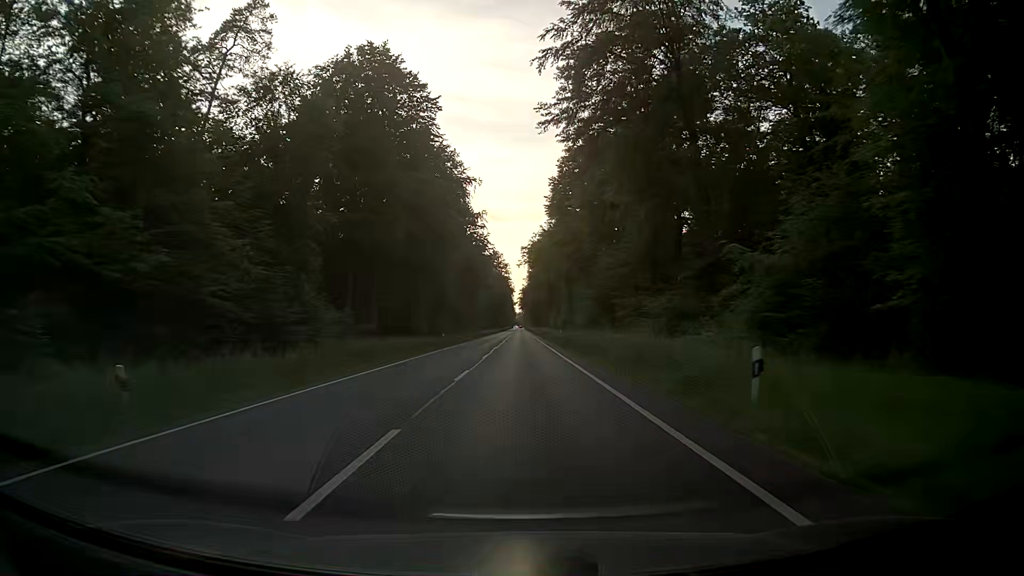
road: primary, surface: asphalt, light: Day
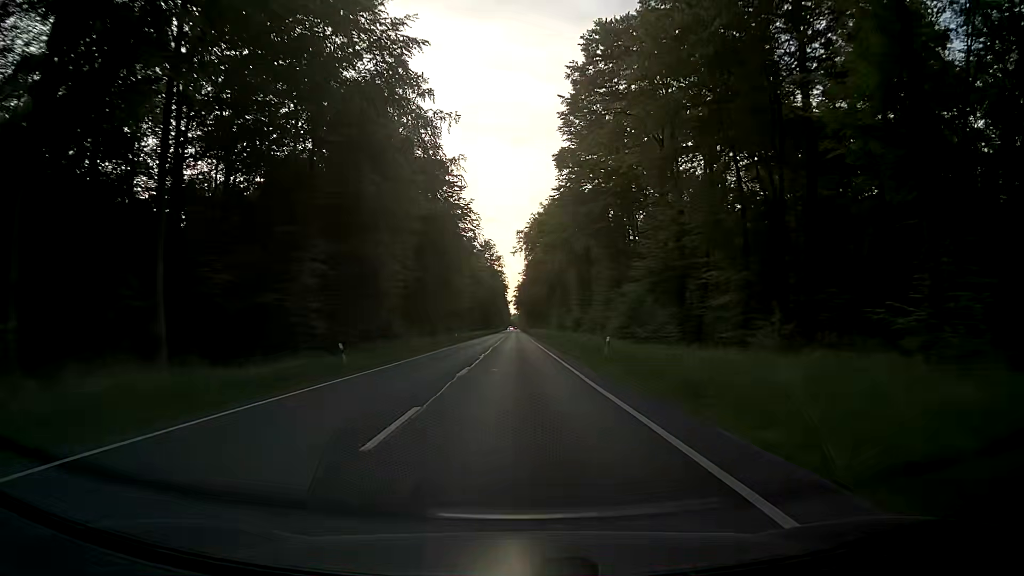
(+0.3, +33.9) m; 0°
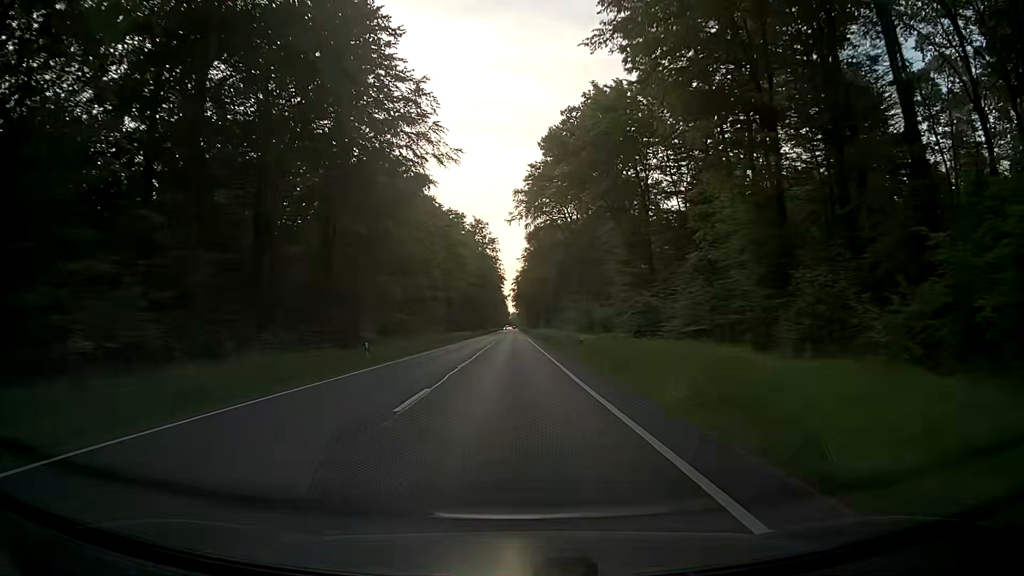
(+0.4, +45.1) m; +1°
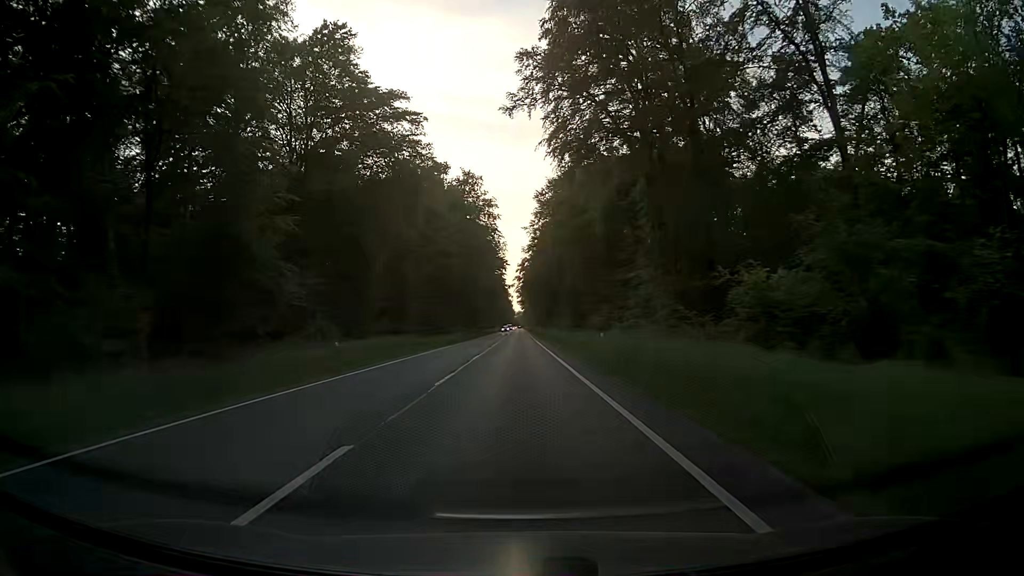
(-0.8, +56.3) m; -1°
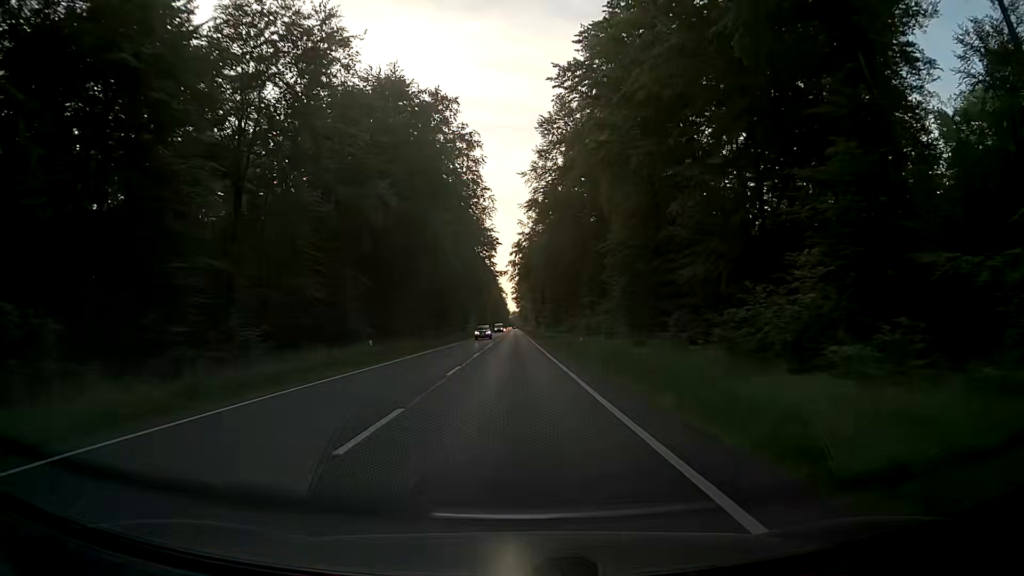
(-0.1, +45.0) m; 0°
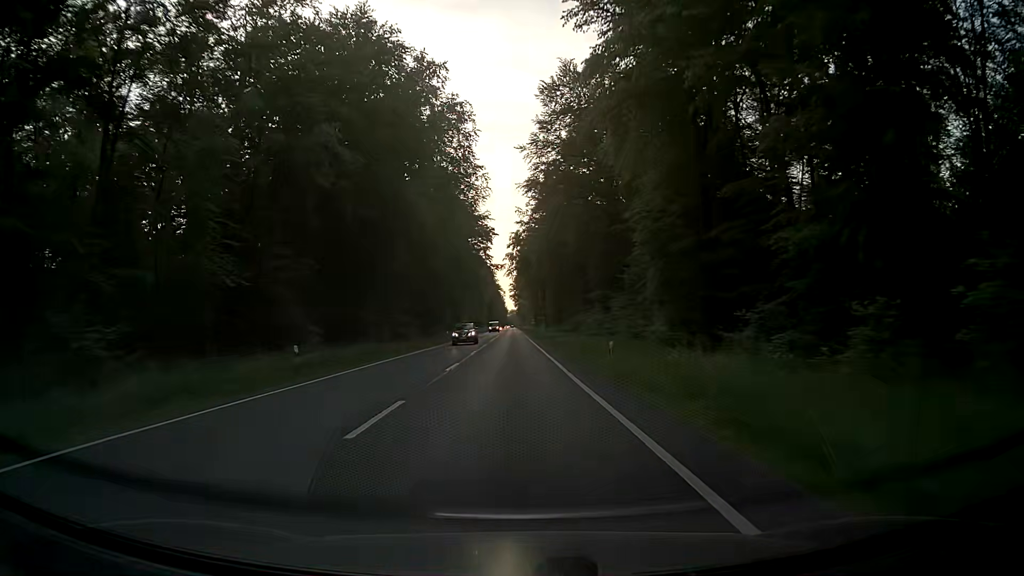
(0.0, +11.3) m; 0°
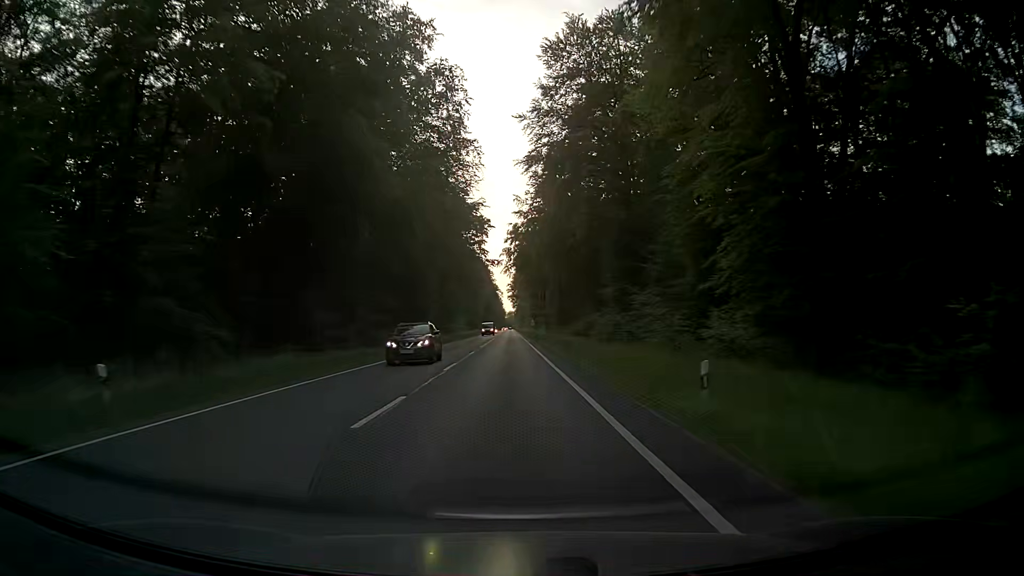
(0.0, +11.3) m; 0°
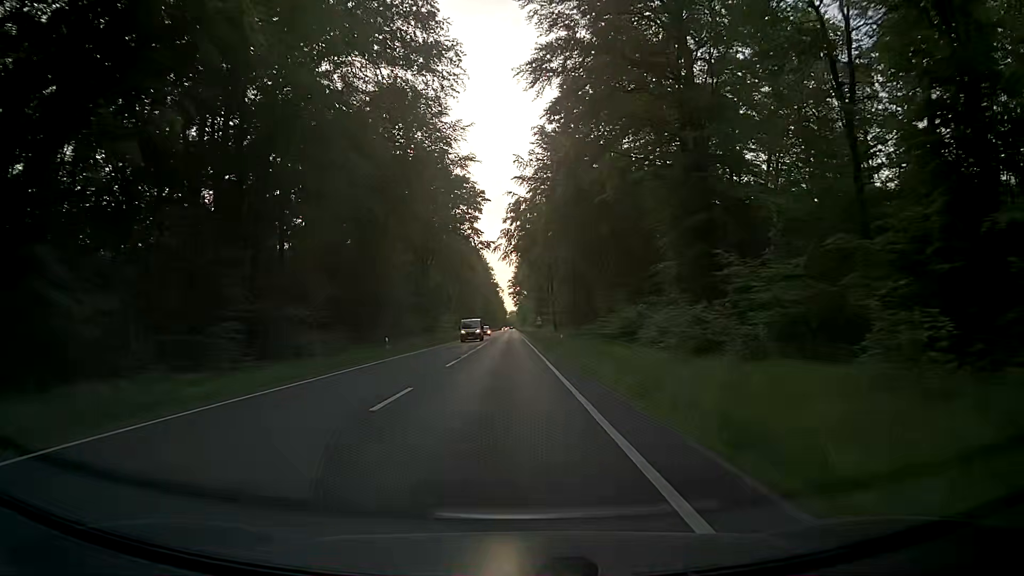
(0.0, +22.5) m; 0°
(0, +10) (0, +20) (0, +30) (0, +40) (0, +50) (0, +60) (0, +70) (0, +80) (0, +90) (0, +100) m
